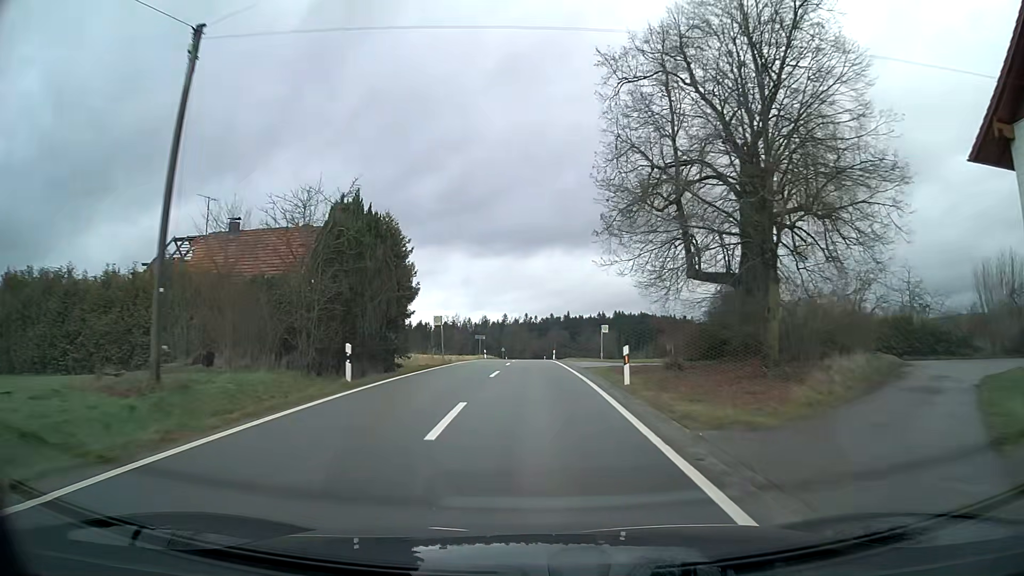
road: tertiary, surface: asphalt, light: Day
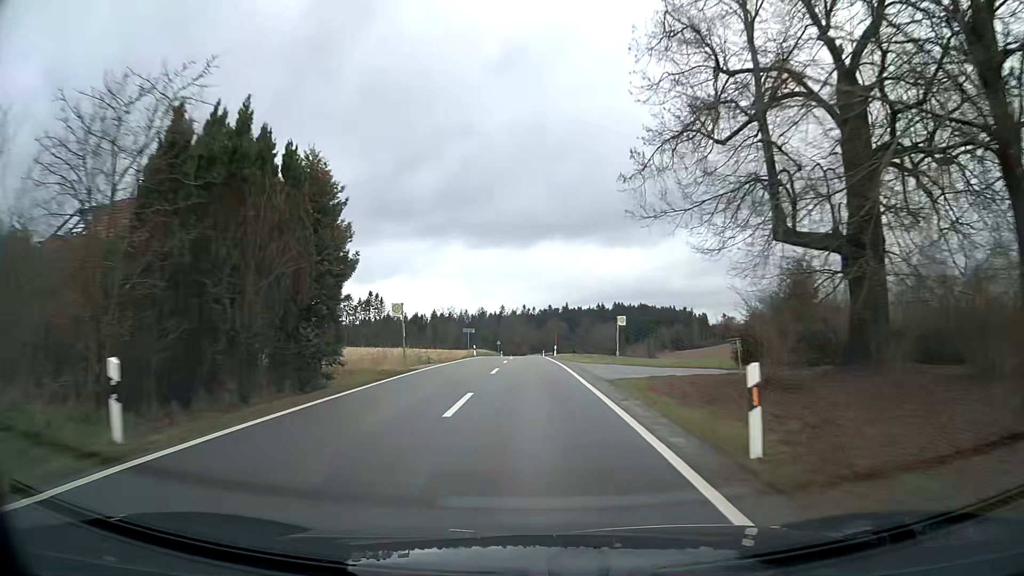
(0.0, +9.9) m; 0°
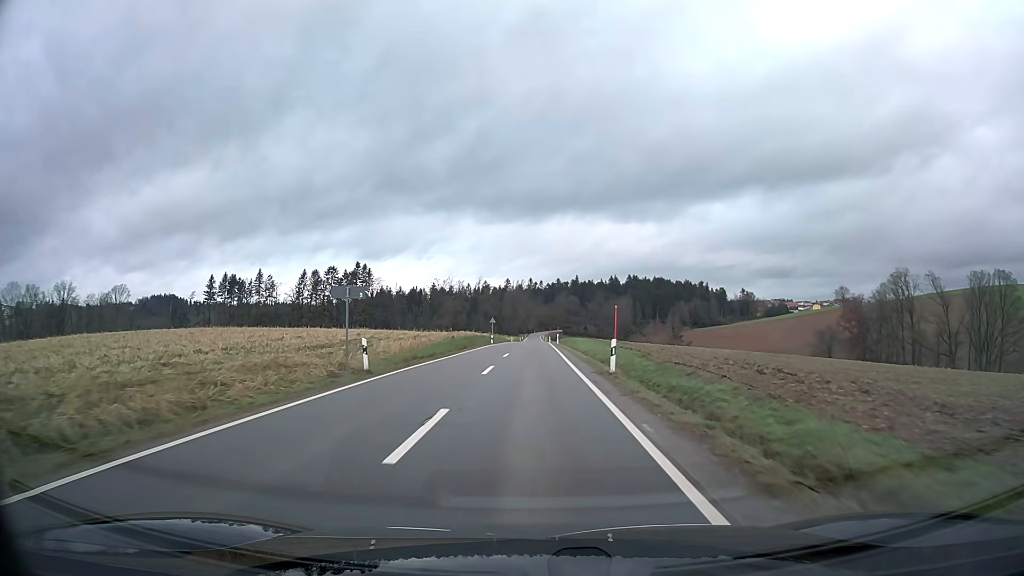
(-0.2, +39.7) m; -1°
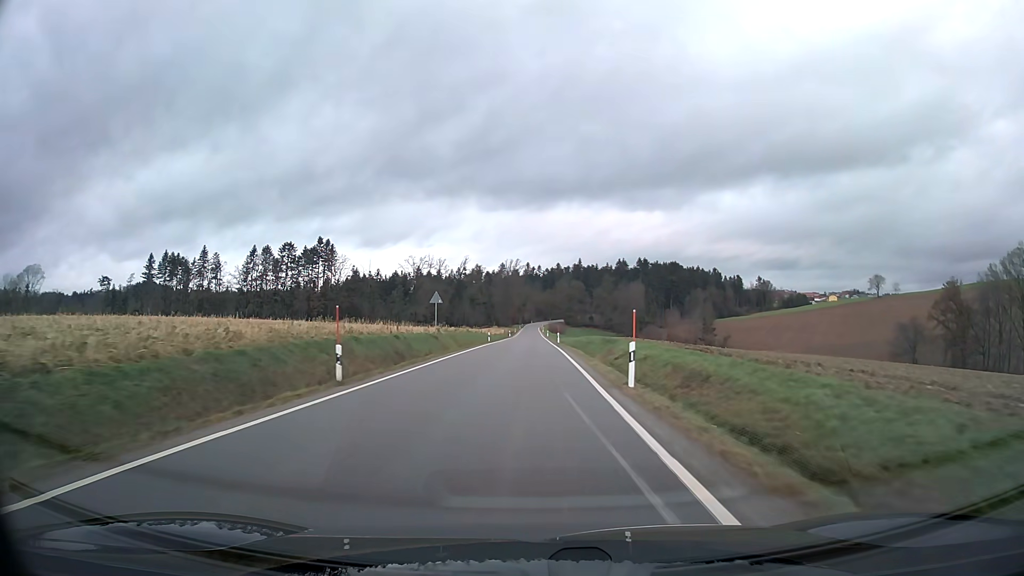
(+0.3, +54.4) m; 0°
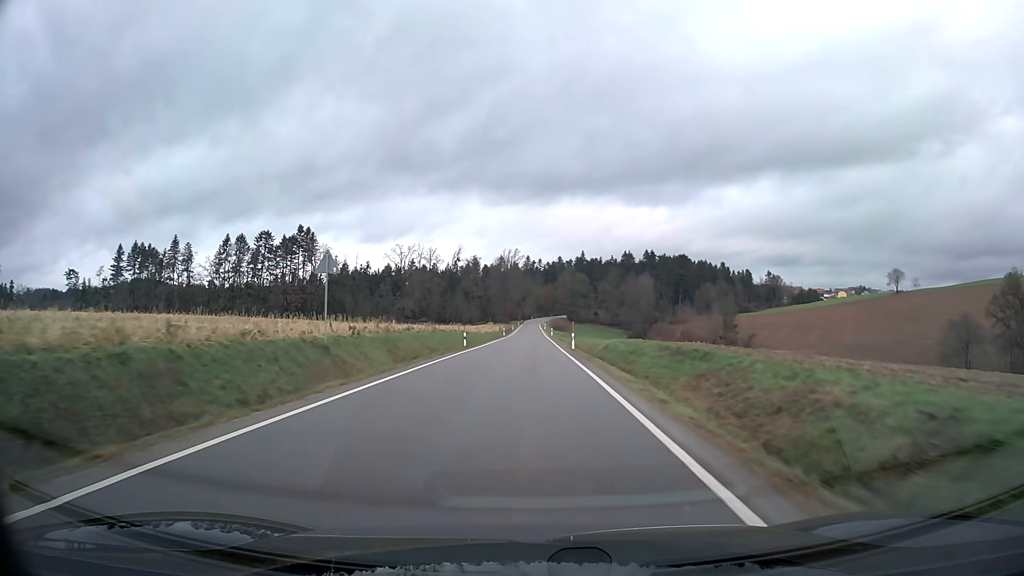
(0.0, +23.8) m; 0°
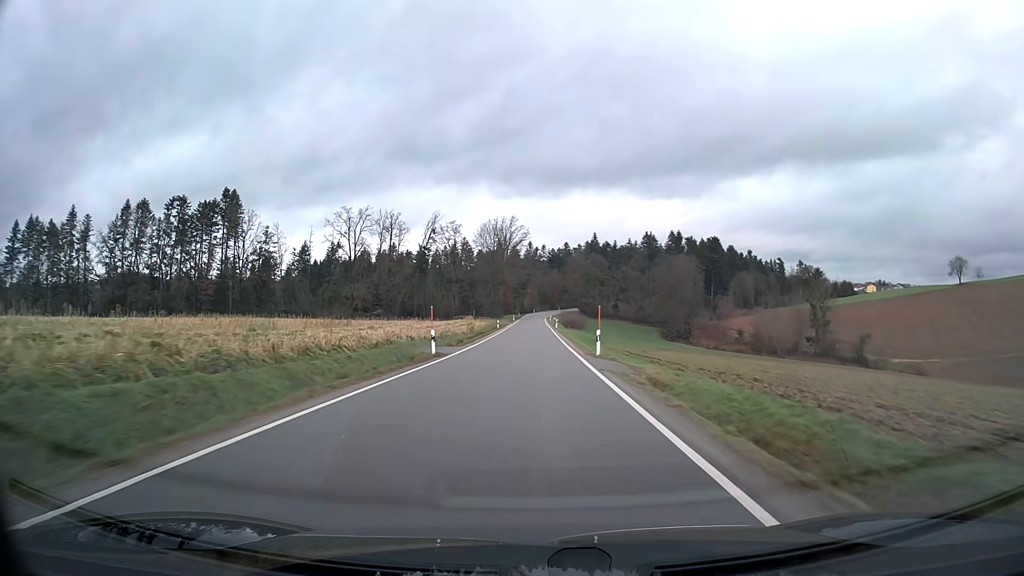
(0.0, +64.3) m; 0°
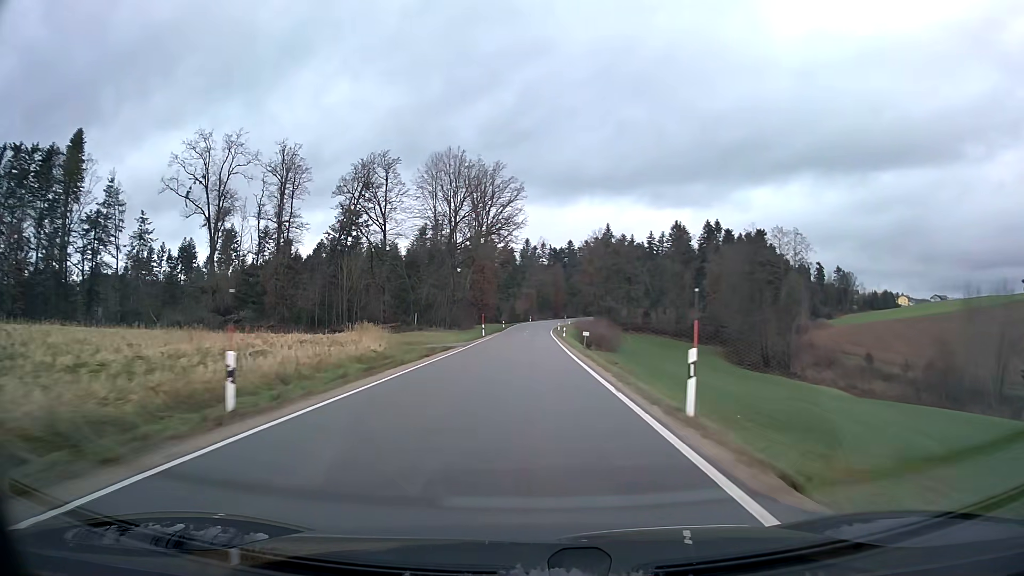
(+0.3, +70.0) m; 0°
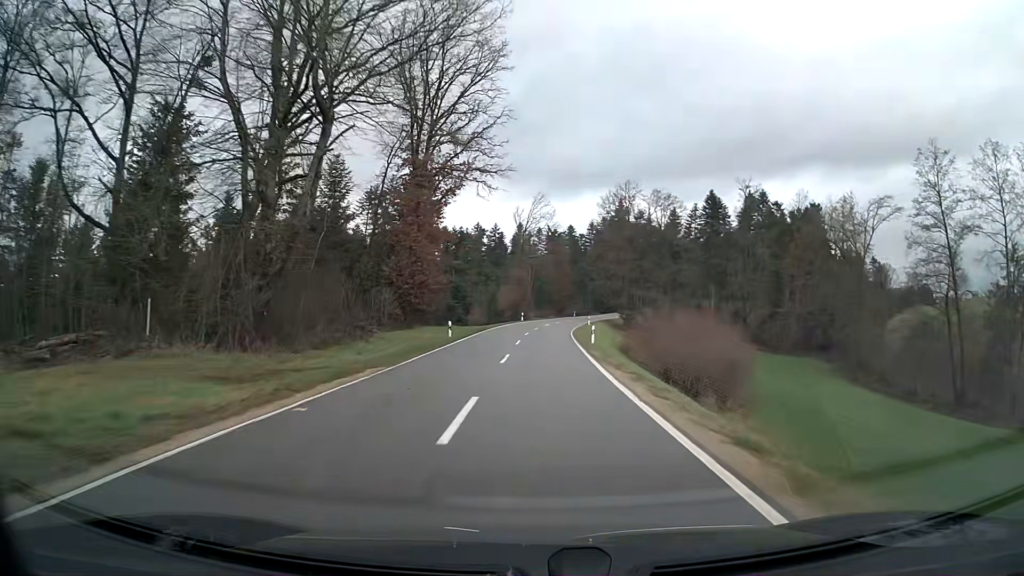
(+0.2, +55.6) m; +1°
